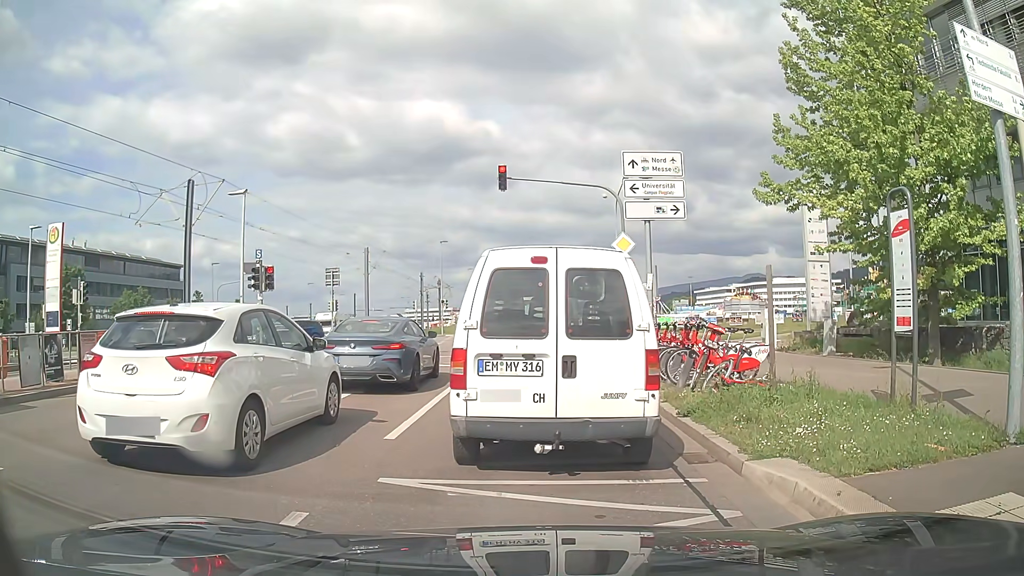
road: secondary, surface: asphalt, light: Day
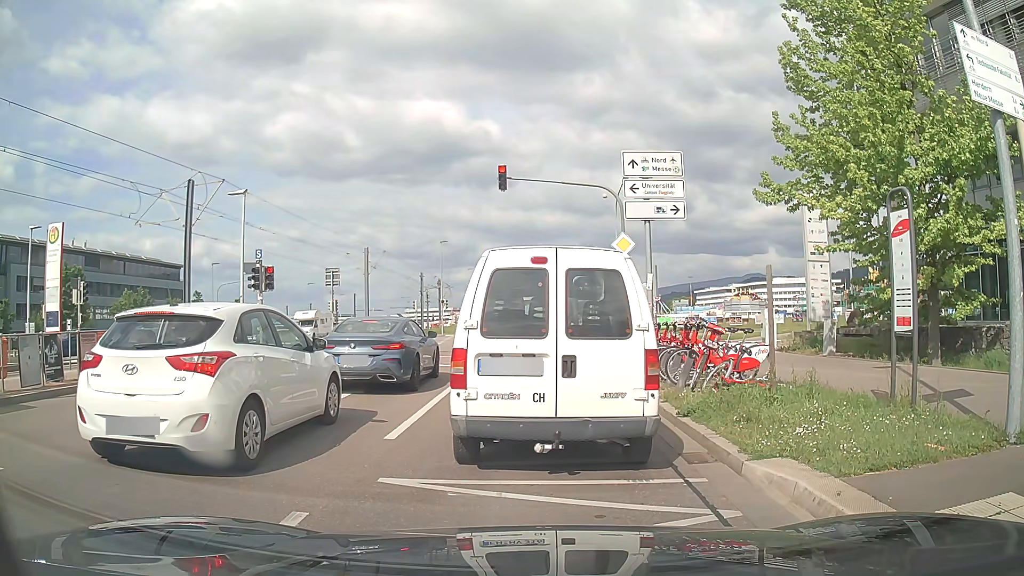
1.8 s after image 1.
(0.0, 0.0) m; 0°
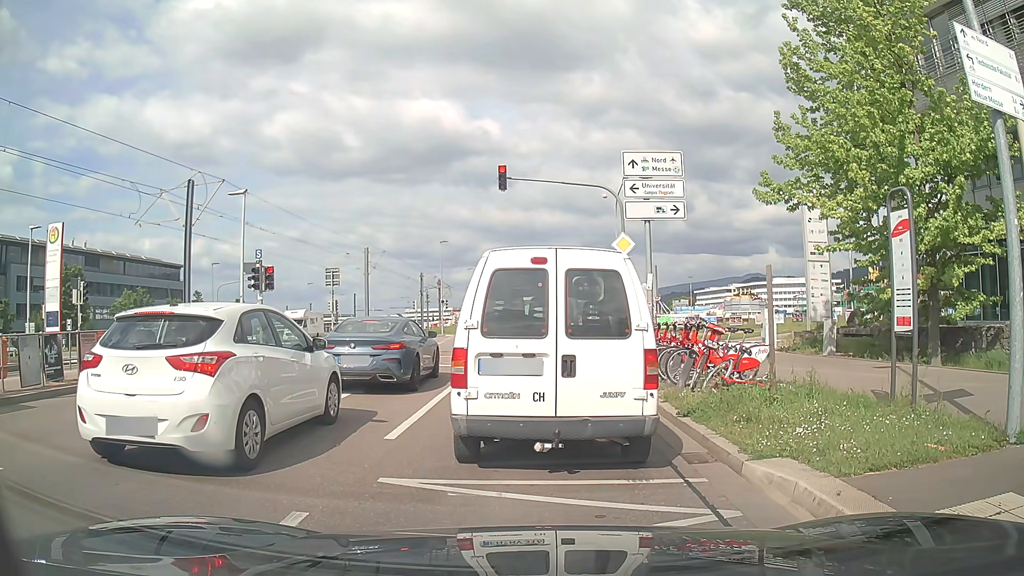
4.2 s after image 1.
(0.0, 0.0) m; 0°
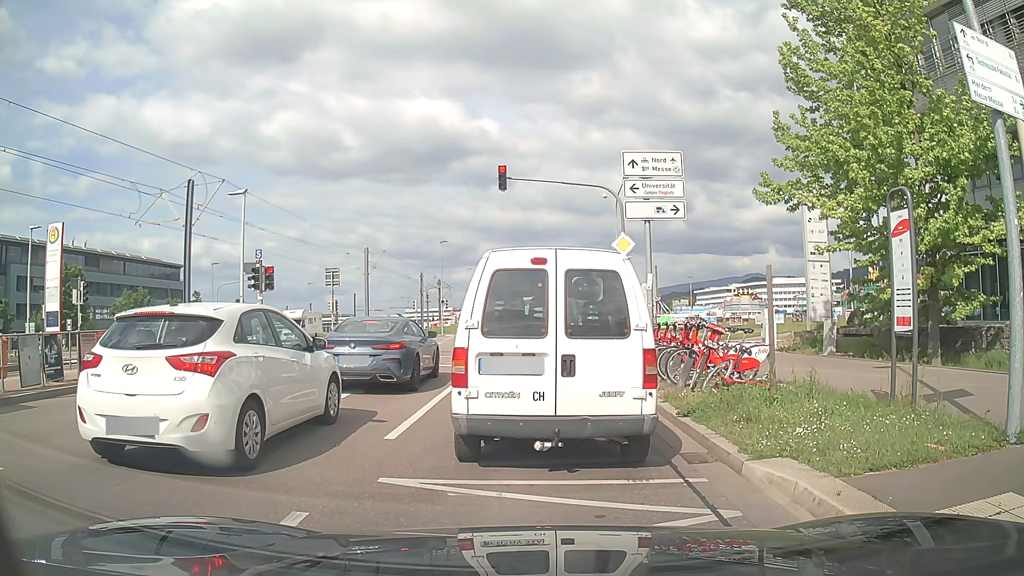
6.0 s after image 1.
(0.0, 0.0) m; 0°
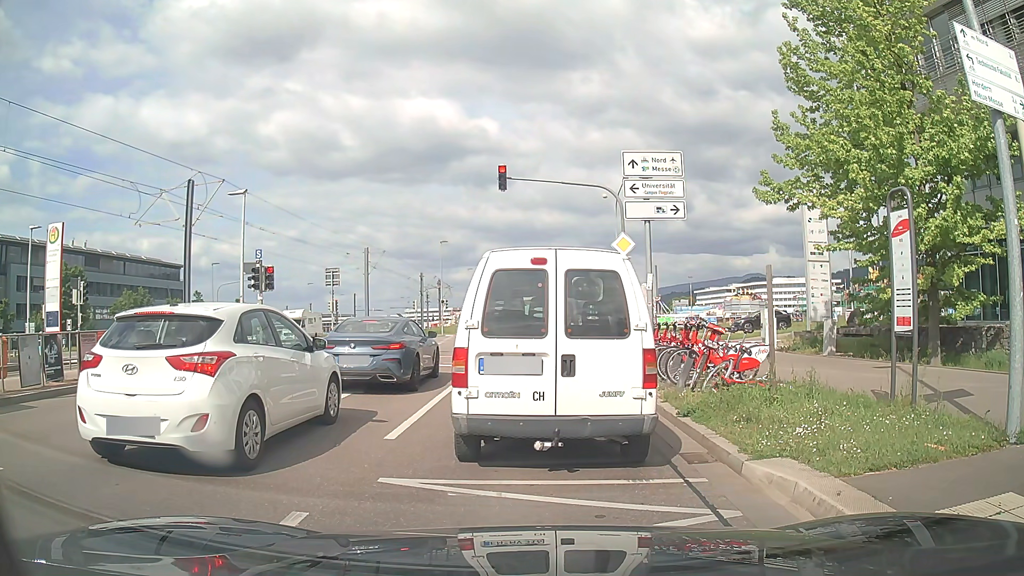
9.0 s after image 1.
(0.0, 0.0) m; 0°
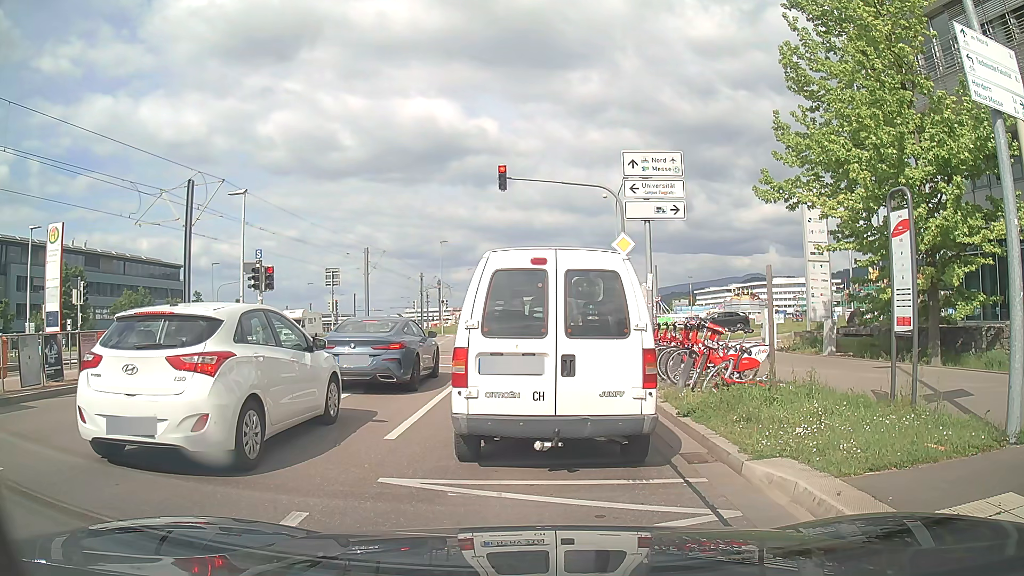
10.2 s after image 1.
(0.0, 0.0) m; 0°
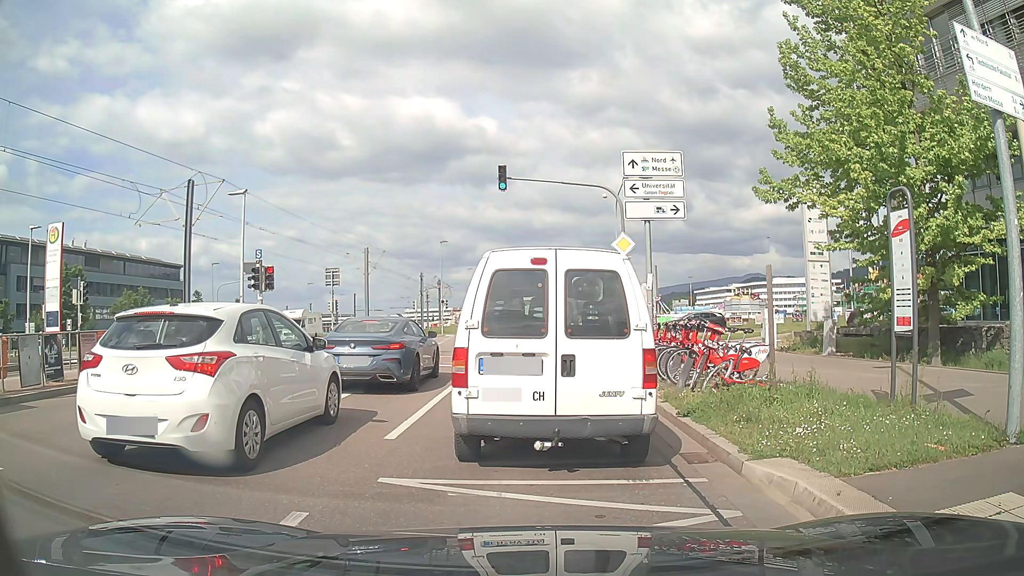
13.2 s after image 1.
(0.0, 0.0) m; 0°
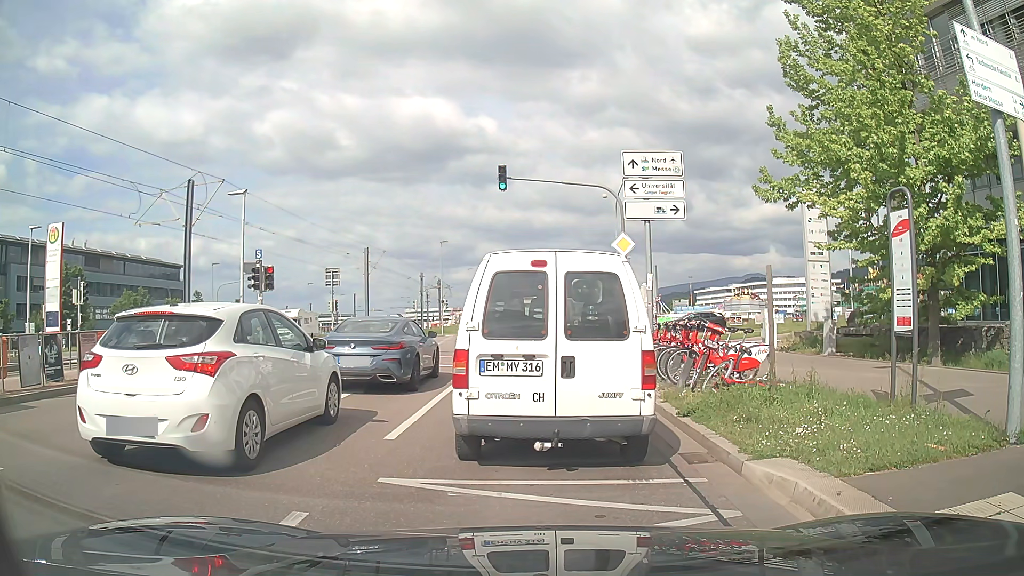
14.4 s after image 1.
(0.0, 0.0) m; 0°
